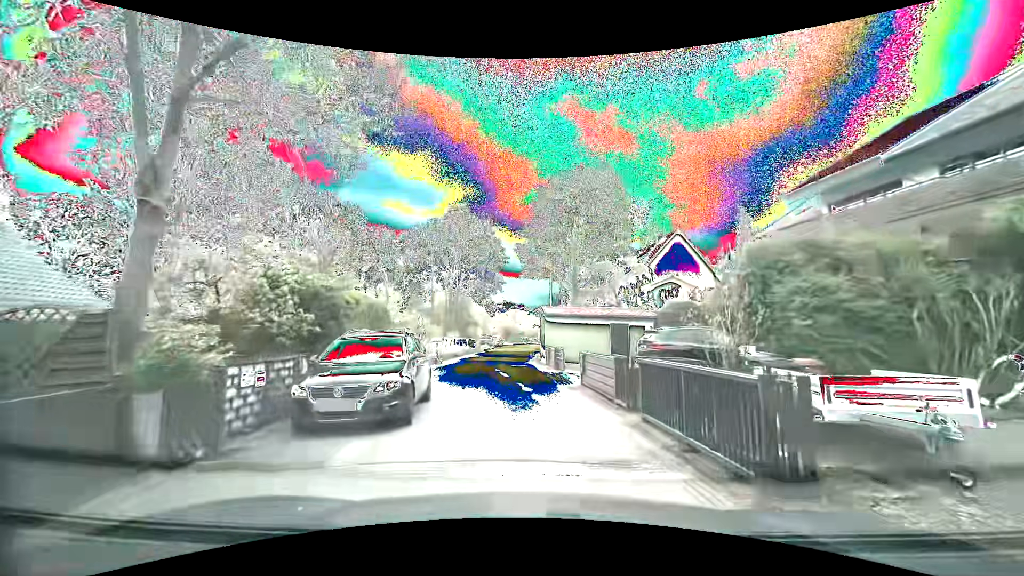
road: residential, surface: asphalt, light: Day
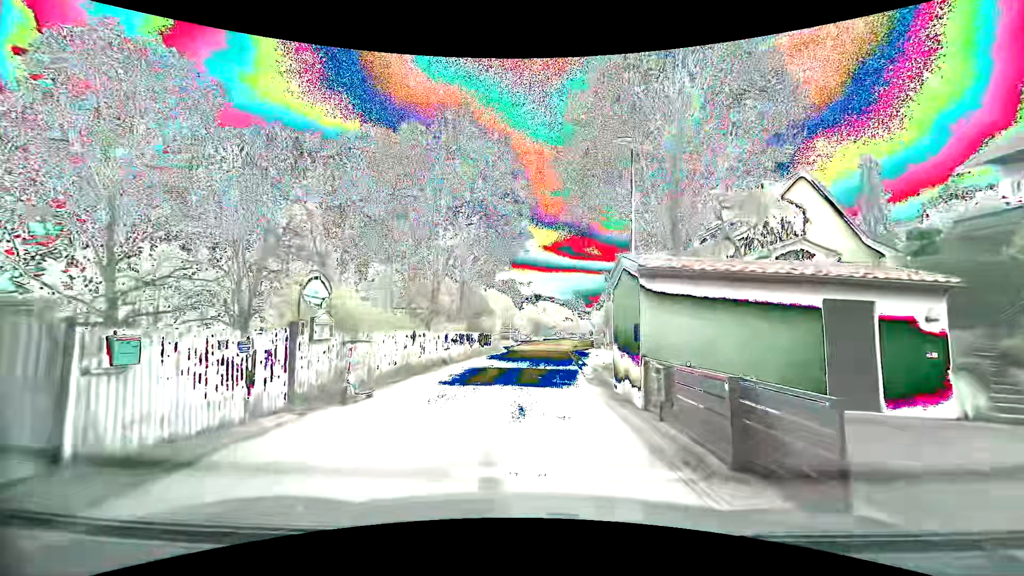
(-0.5, +16.0) m; -4°
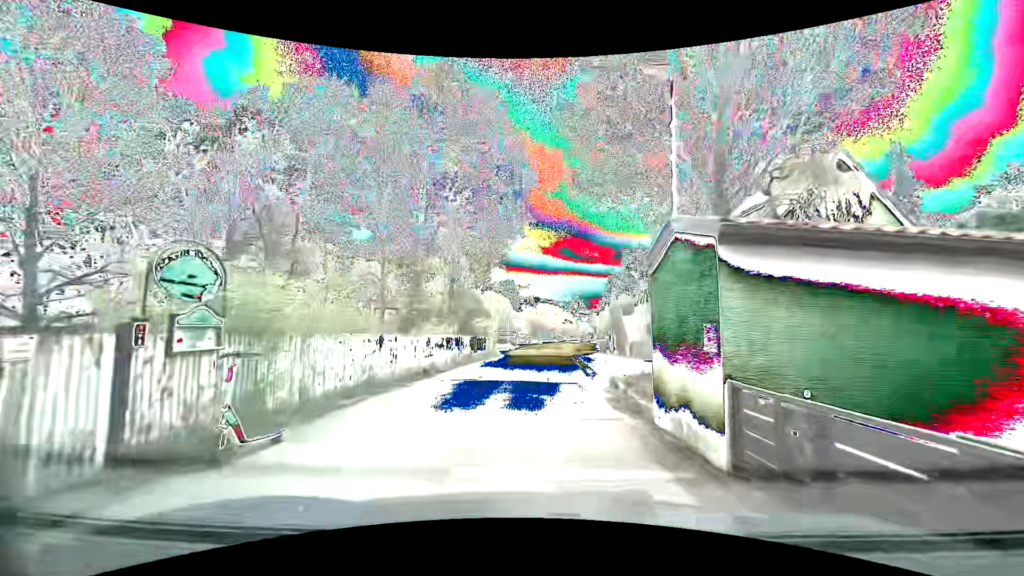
(0.0, +3.8) m; +1°
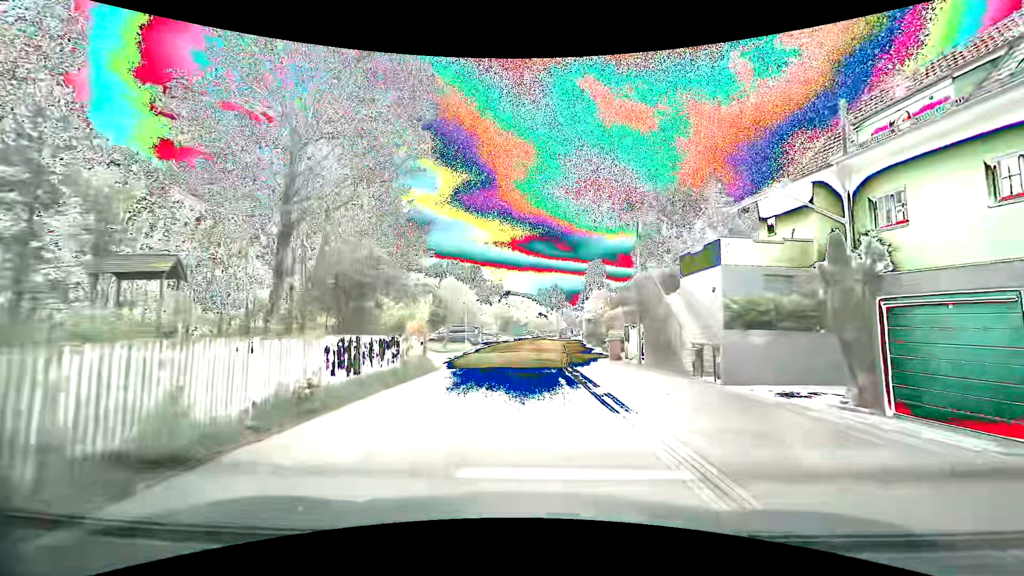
(+0.4, +17.1) m; +2°
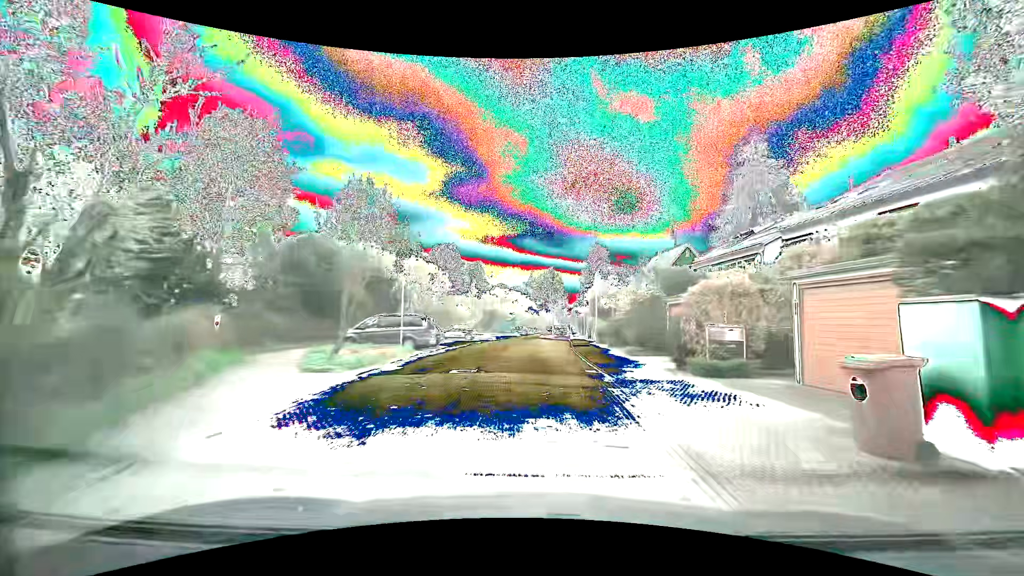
(+0.4, +19.1) m; +3°
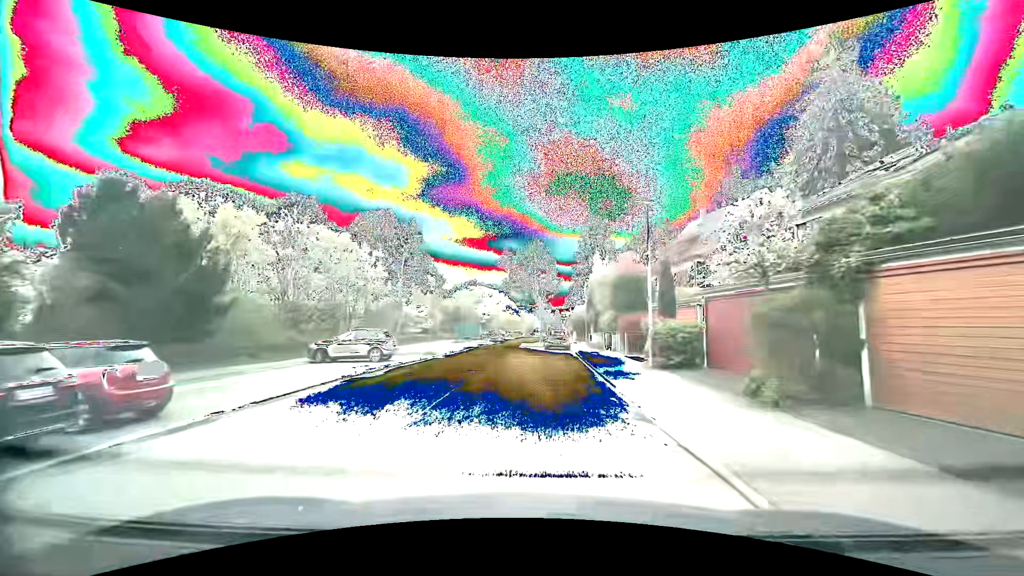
(+0.4, +23.9) m; +1°
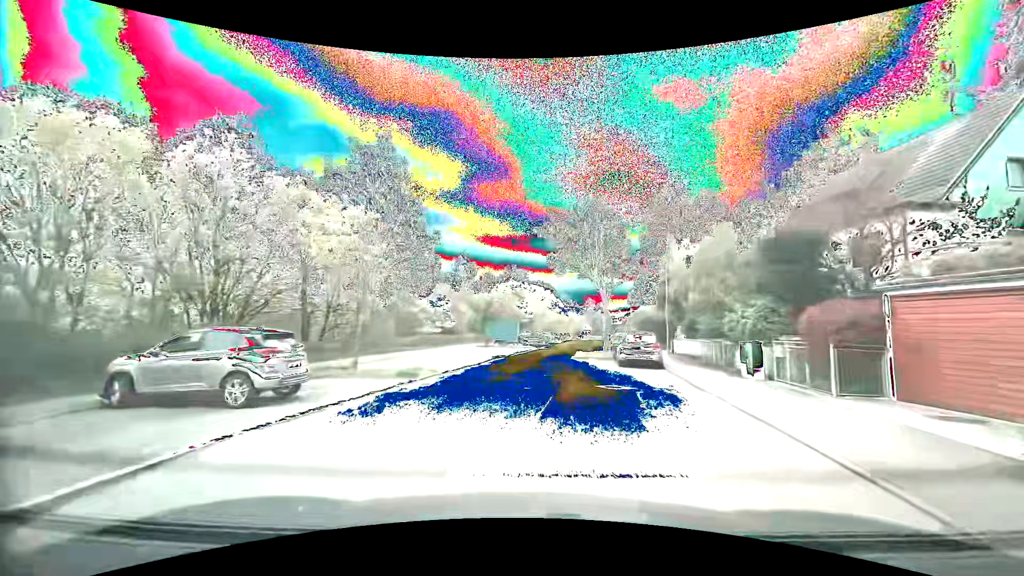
(-0.4, +14.2) m; -5°
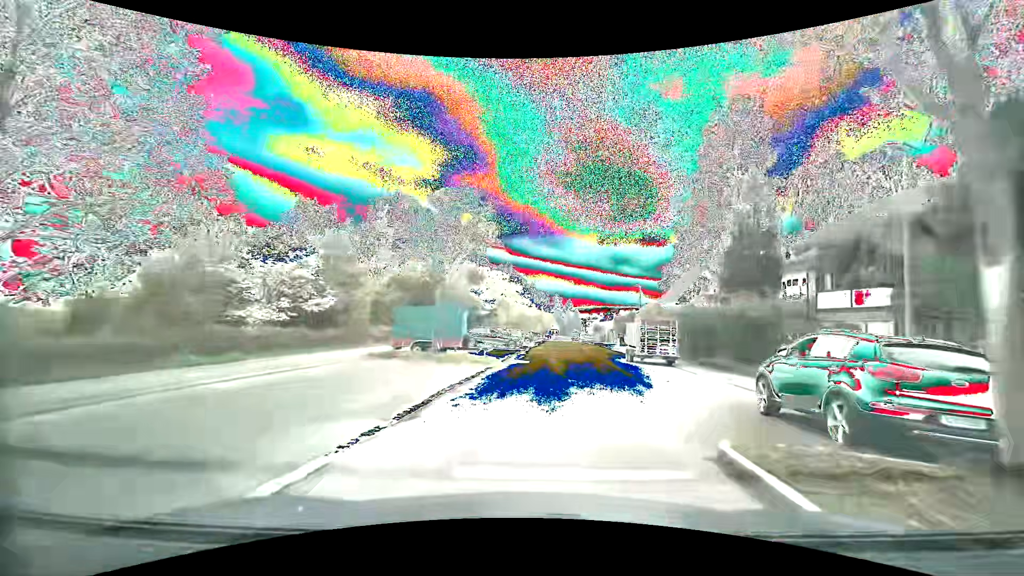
(+0.2, +24.2) m; +5°
(+1, +10) (+2, +20) (+3, +30) (+4, +40) (+5, +50) (+6, +60) (+6, +70) (+7, +80) (+8, +90) (+8, +100) m
